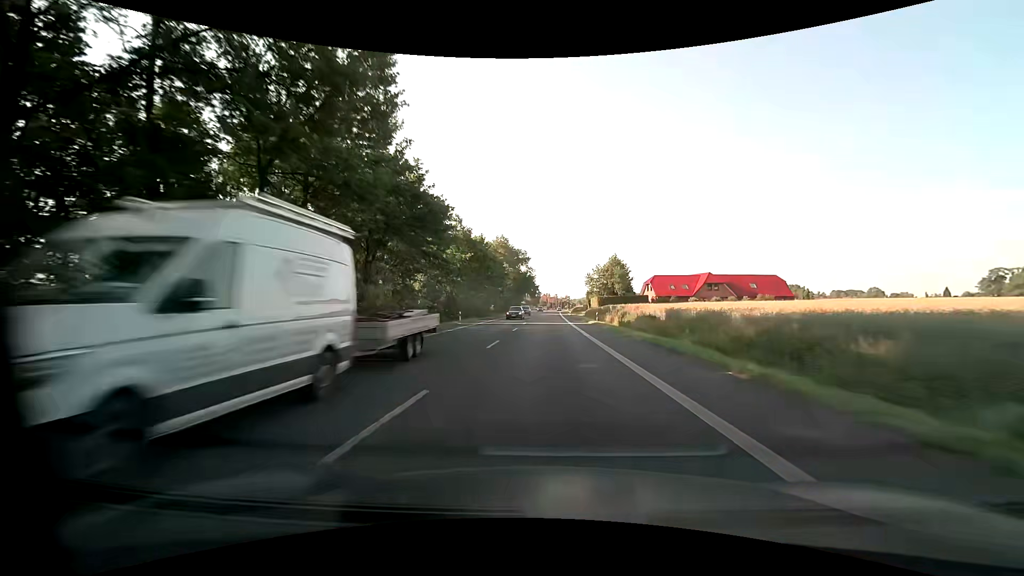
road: primary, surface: asphalt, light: Day
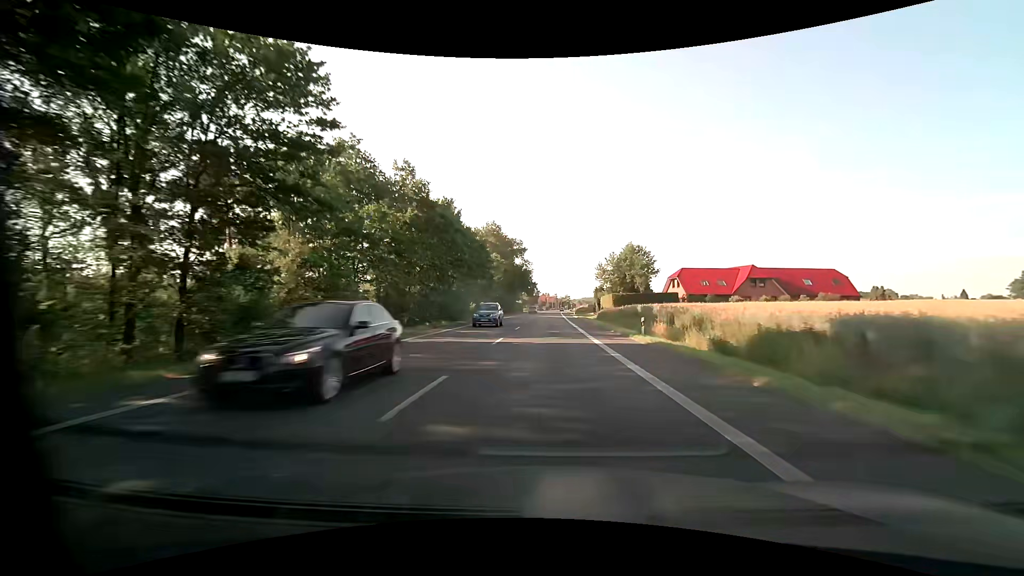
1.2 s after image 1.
(-0.1, +22.7) m; 0°
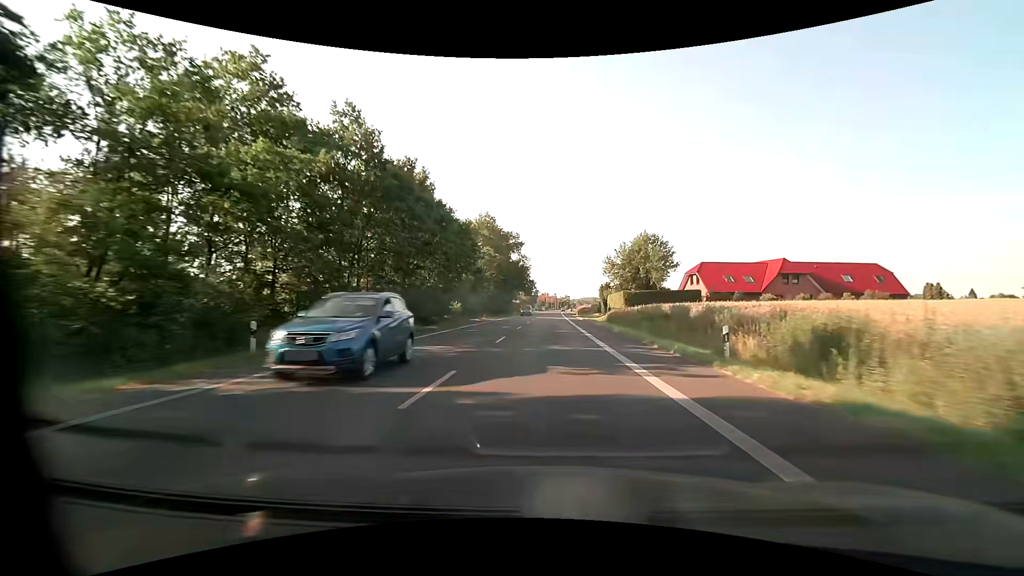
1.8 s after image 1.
(0.0, +11.4) m; 0°
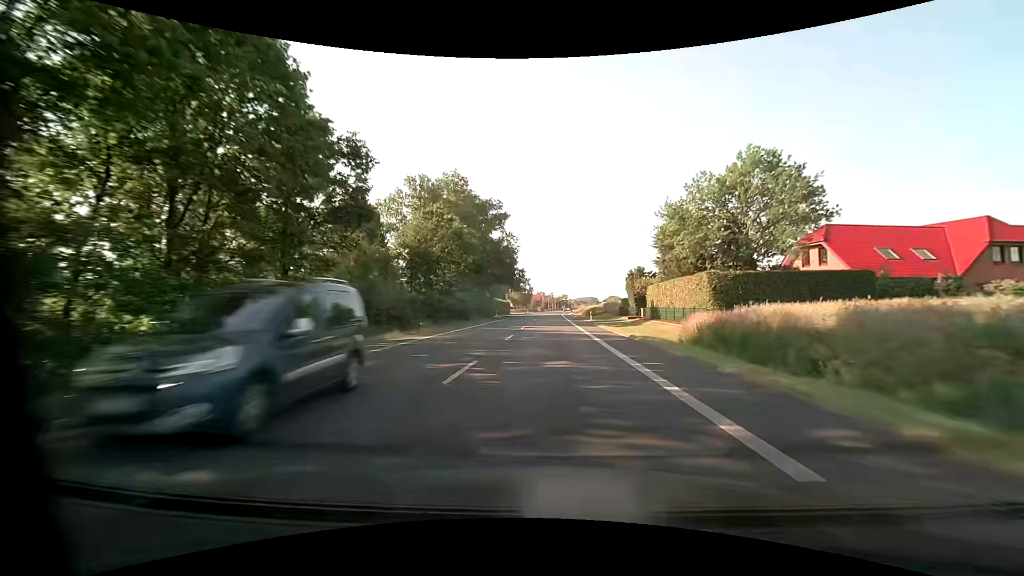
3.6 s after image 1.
(+0.1, +34.2) m; 0°
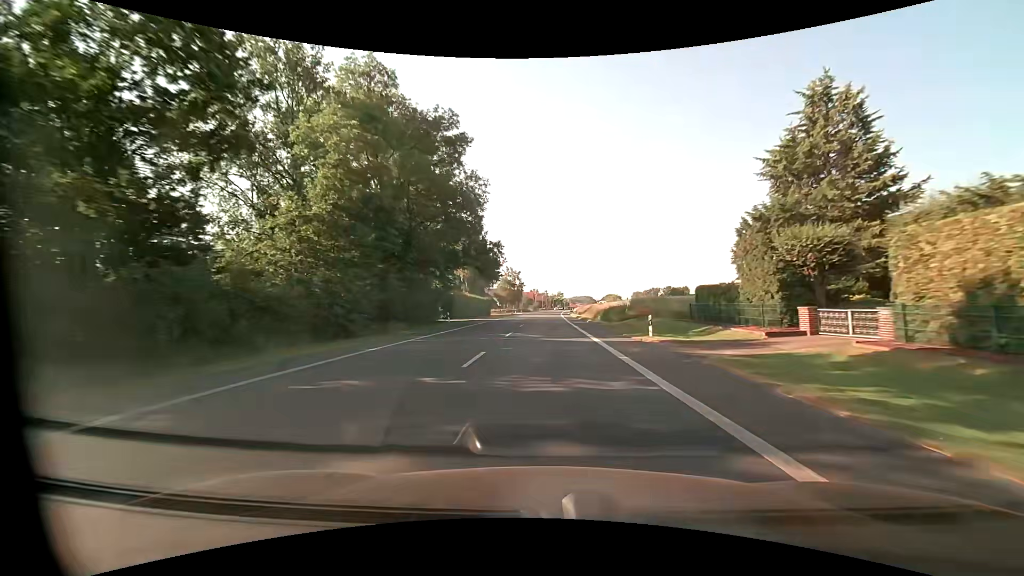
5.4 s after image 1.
(+0.2, +34.3) m; +1°
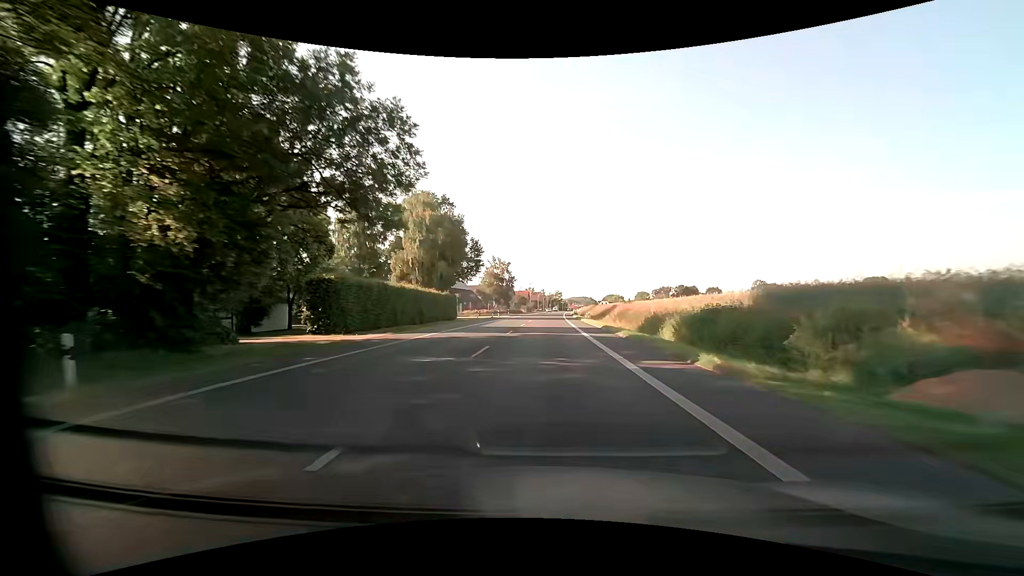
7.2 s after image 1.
(+0.1, +34.4) m; 0°
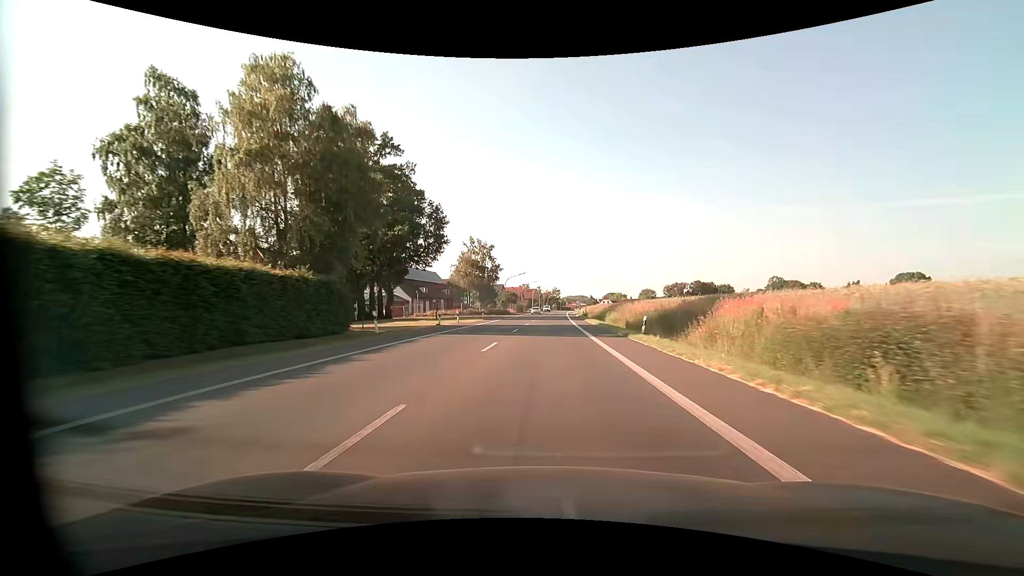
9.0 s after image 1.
(0.0, +34.4) m; 0°
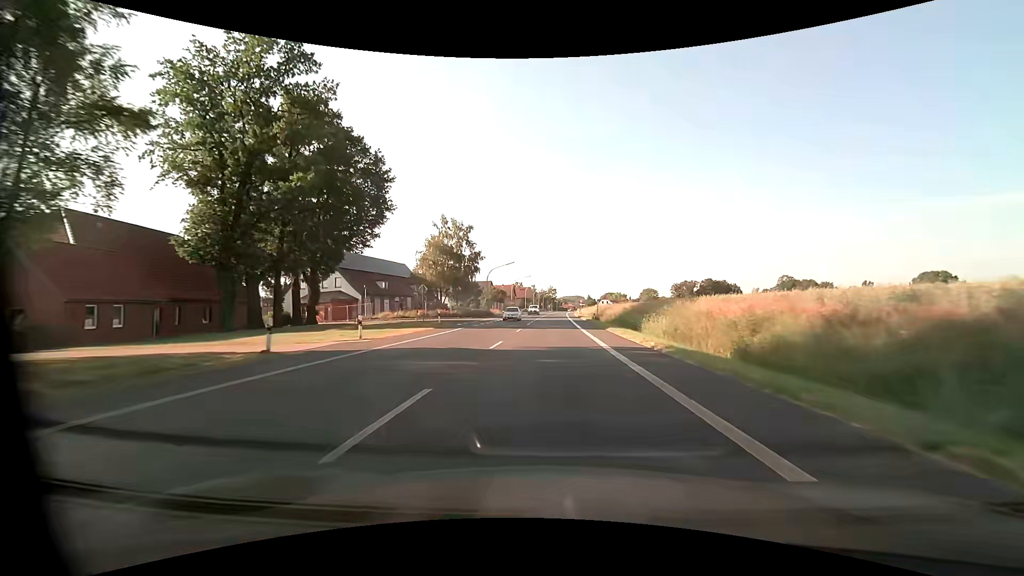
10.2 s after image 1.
(+0.2, +22.9) m; +1°
(0, +10) (0, +20) (0, +30) (0, +40) (+1, +50) (+1, +60) (+1, +70) (+2, +80) (+2, +90) (+2, +100) m
